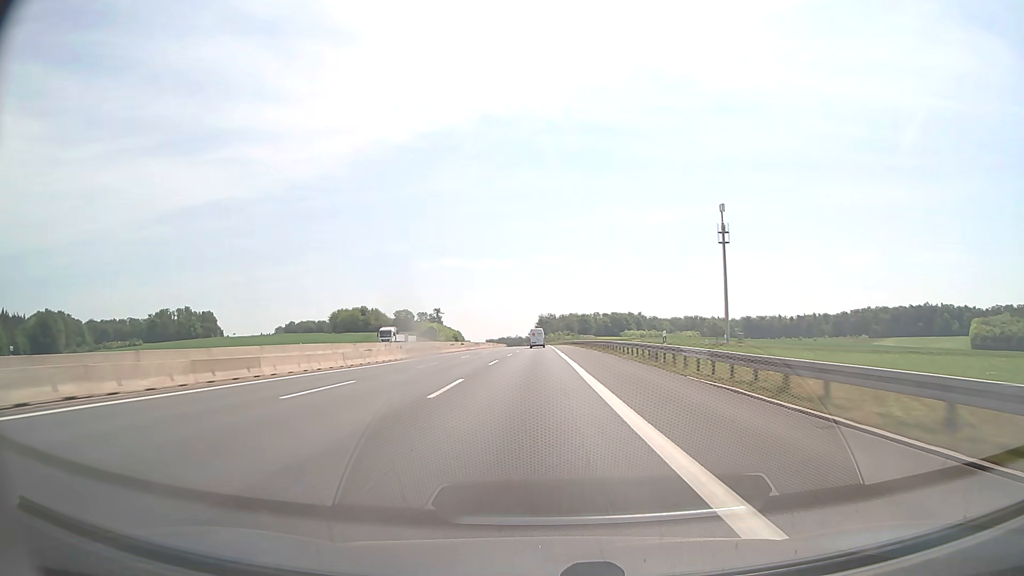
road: motorway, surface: asphalt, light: Day
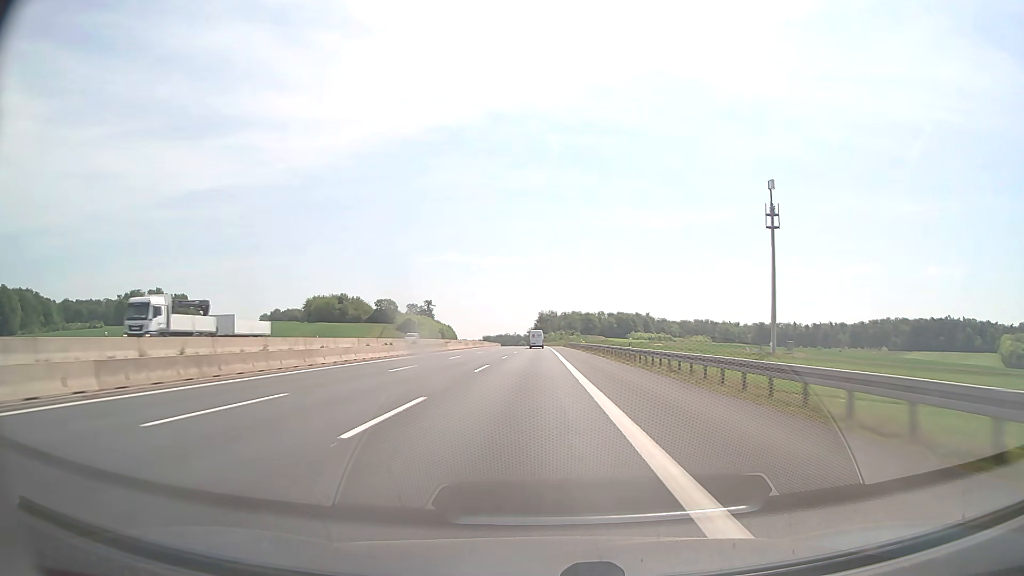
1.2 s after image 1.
(0.0, +41.2) m; 0°
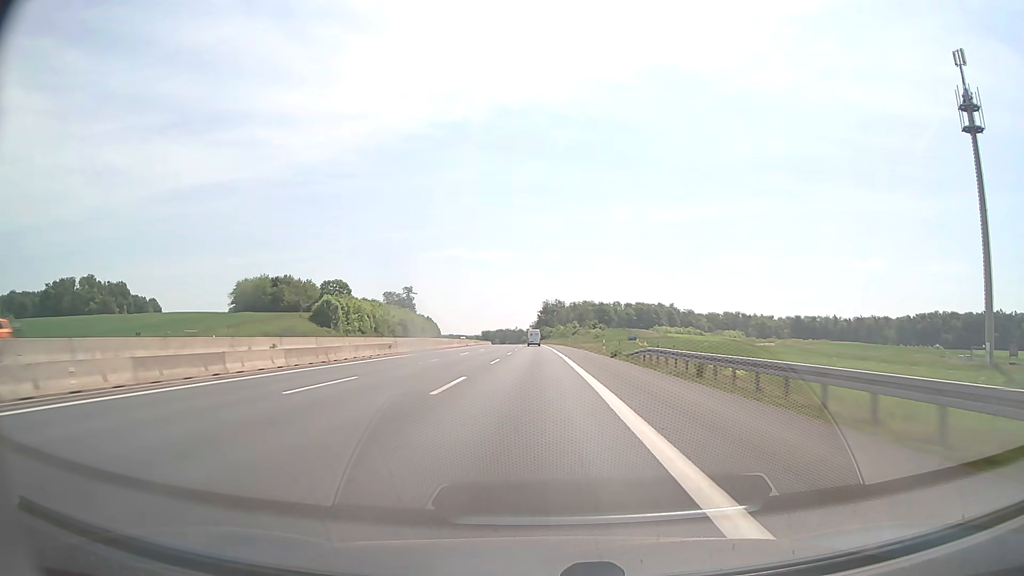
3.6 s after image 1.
(0.0, +82.5) m; 0°
(0, +10) (0, +20) (0, +30) (0, +40) (0, +50) (0, +60) (0, +70) (-1, +80) (-1, +90) (-1, +100) m
